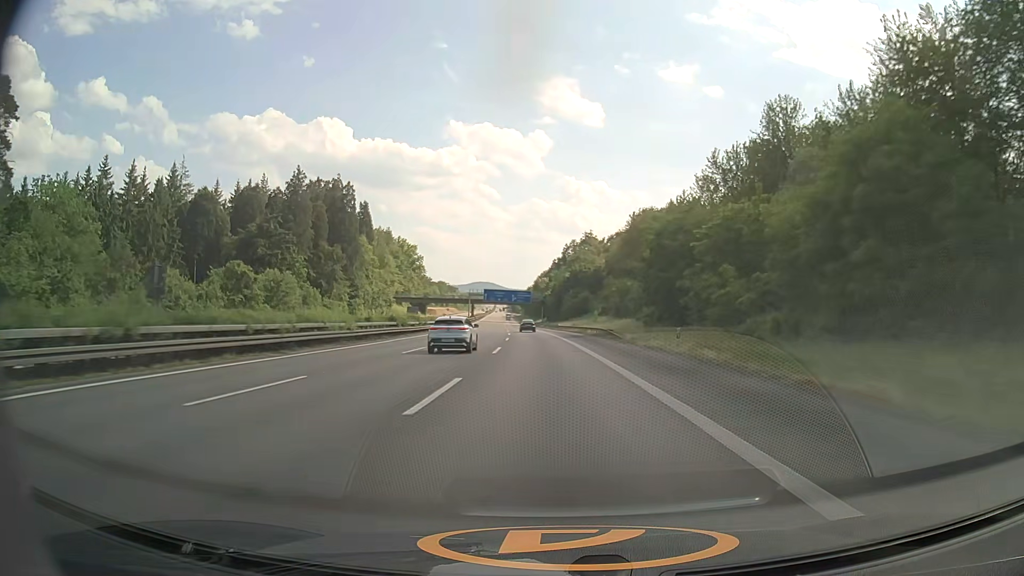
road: motorway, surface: asphalt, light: Day
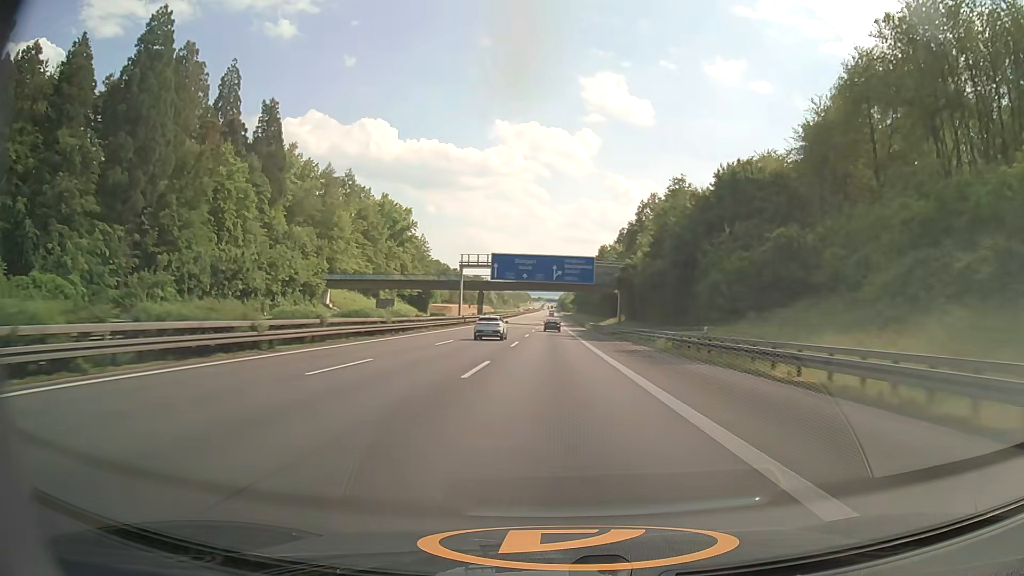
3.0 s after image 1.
(-5.1, +101.5) m; -5°
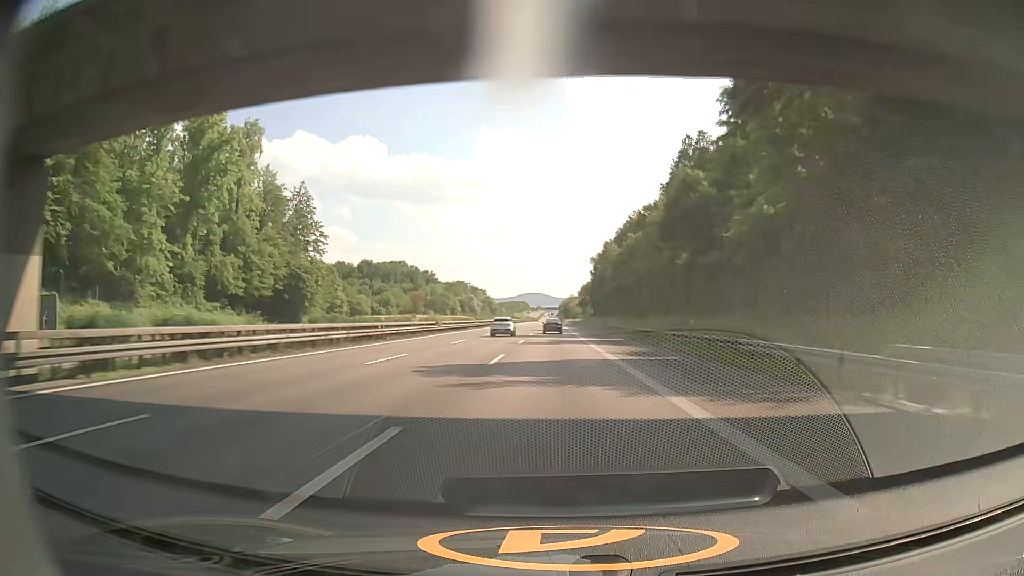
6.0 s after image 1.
(0.0, +102.4) m; 0°
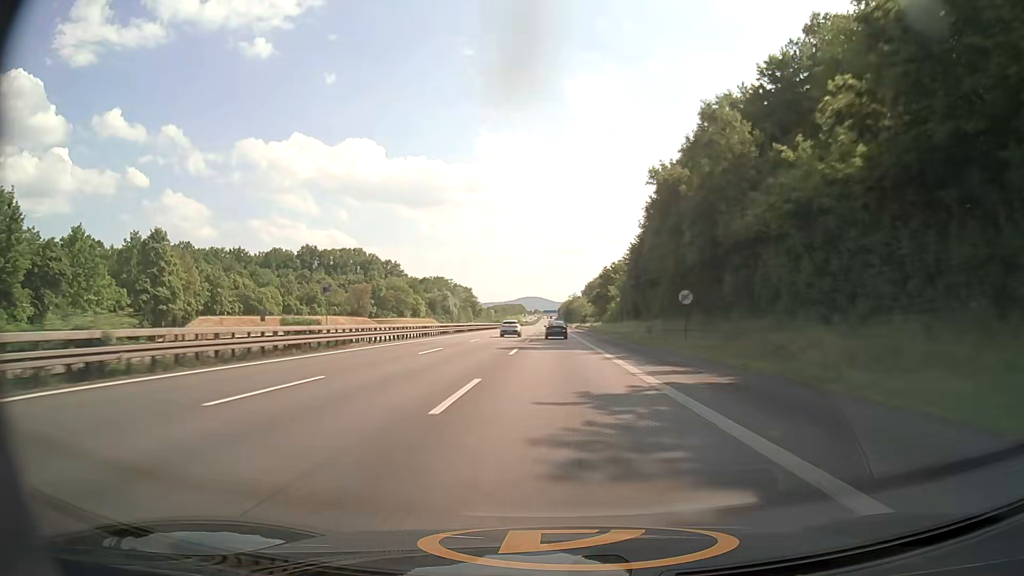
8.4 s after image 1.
(-0.5, +81.9) m; 0°
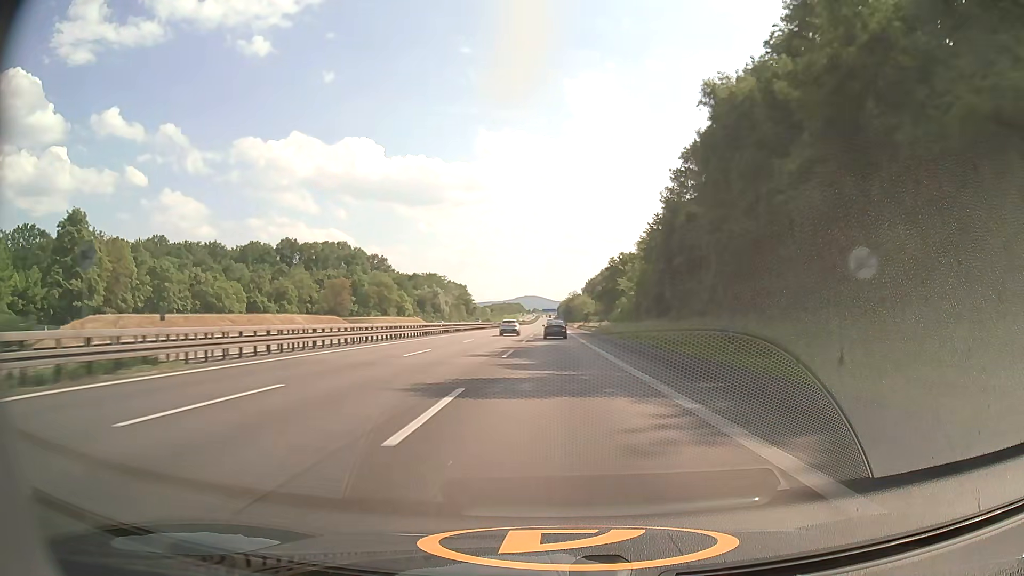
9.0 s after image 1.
(0.0, +20.4) m; 0°
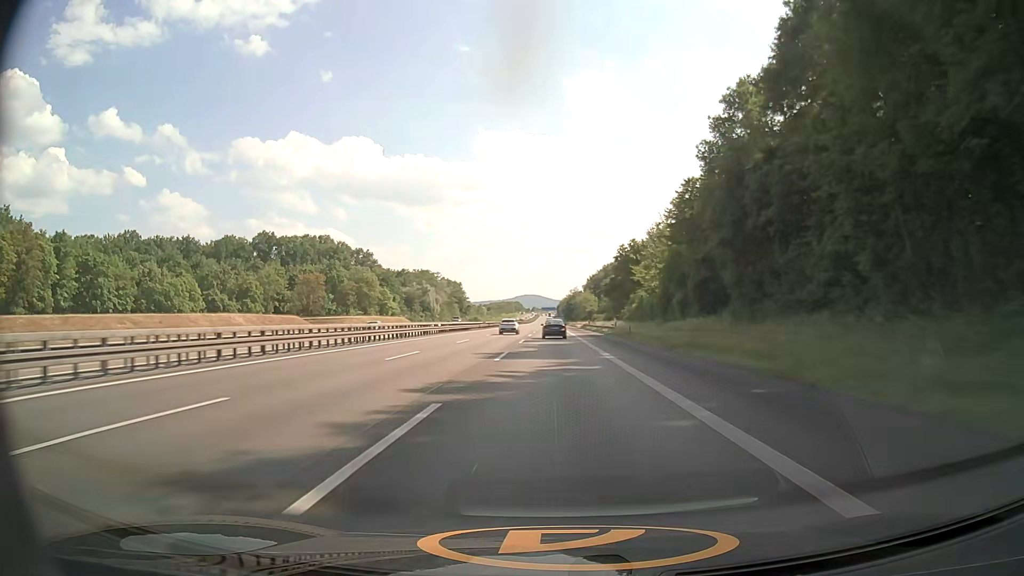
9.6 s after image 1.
(0.0, +20.3) m; 0°
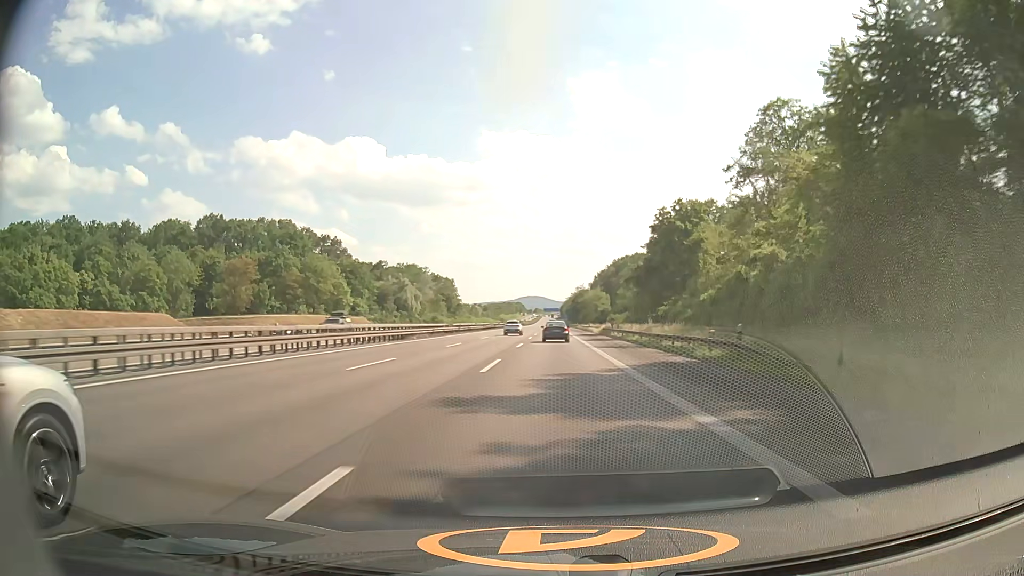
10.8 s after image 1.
(-0.1, +40.3) m; 0°
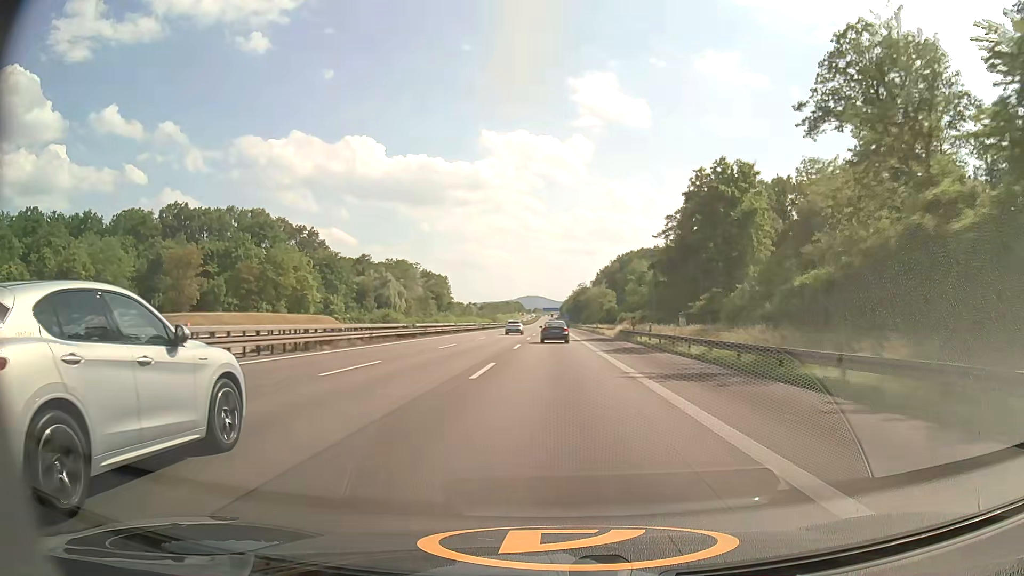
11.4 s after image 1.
(0.0, +20.1) m; 0°
(0, +10) (0, +20) (0, +30) (0, +40) (0, +50) (0, +60) (0, +70) (0, +80) (0, +90) (0, +100) m
